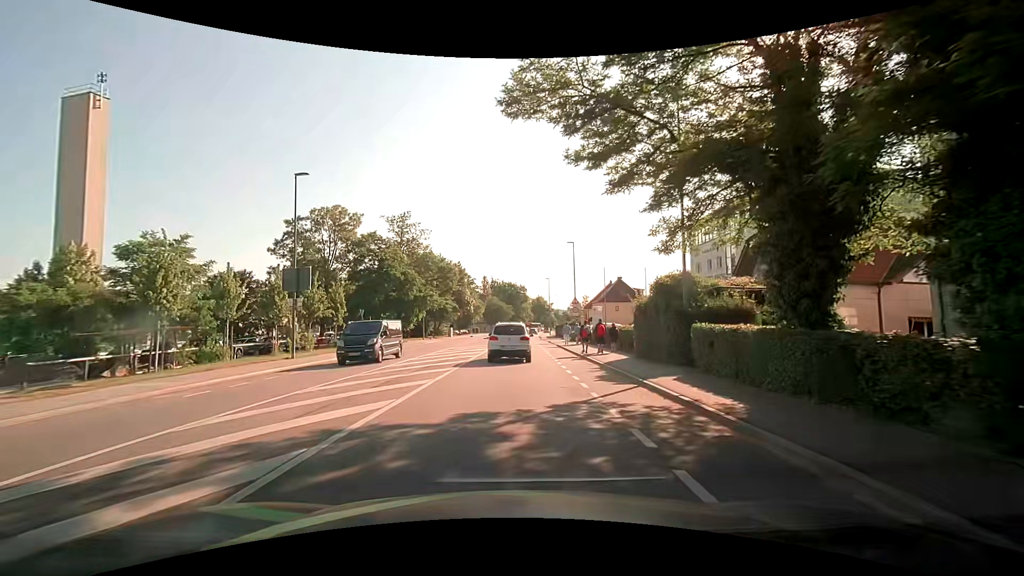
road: tertiary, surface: asphalt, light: Day
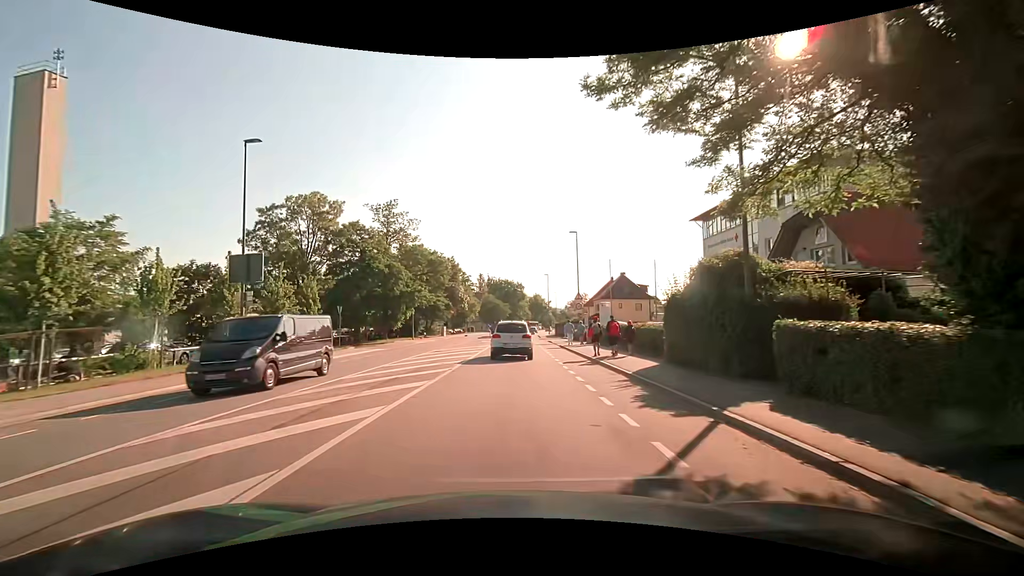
(0.0, +5.0) m; +1°
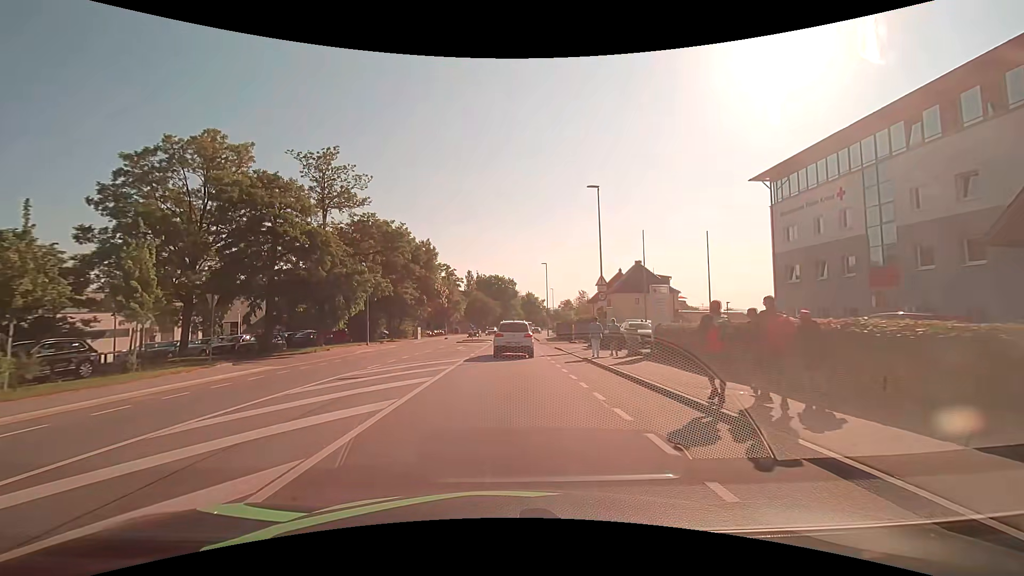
(-0.1, +15.8) m; 0°
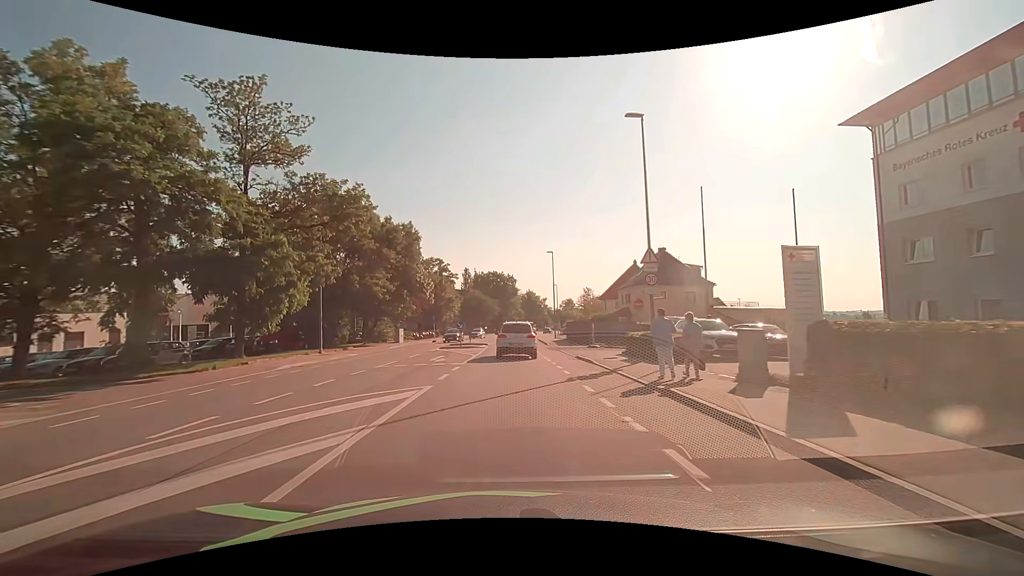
(0.0, +10.9) m; 0°
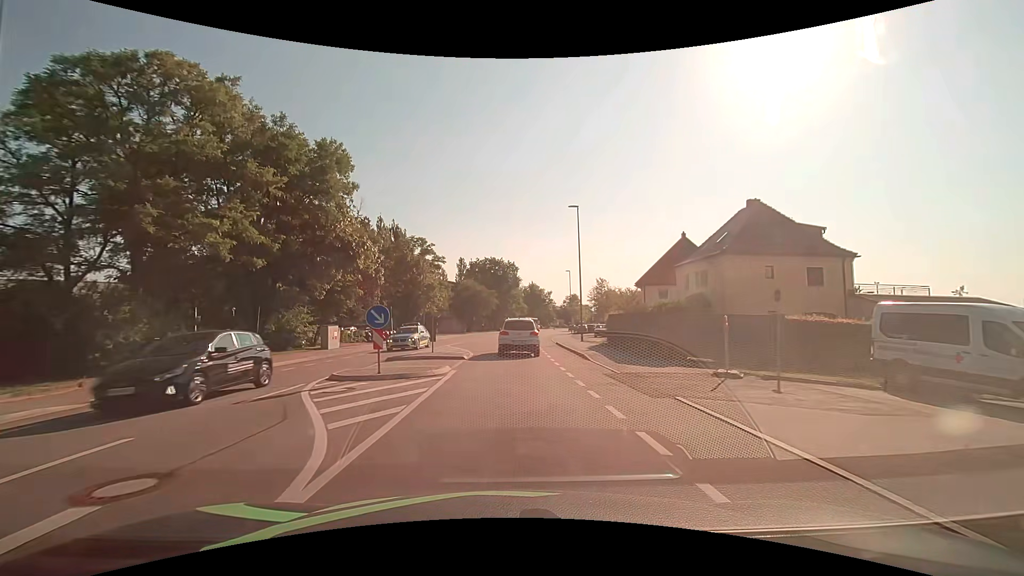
(+0.1, +21.3) m; 0°
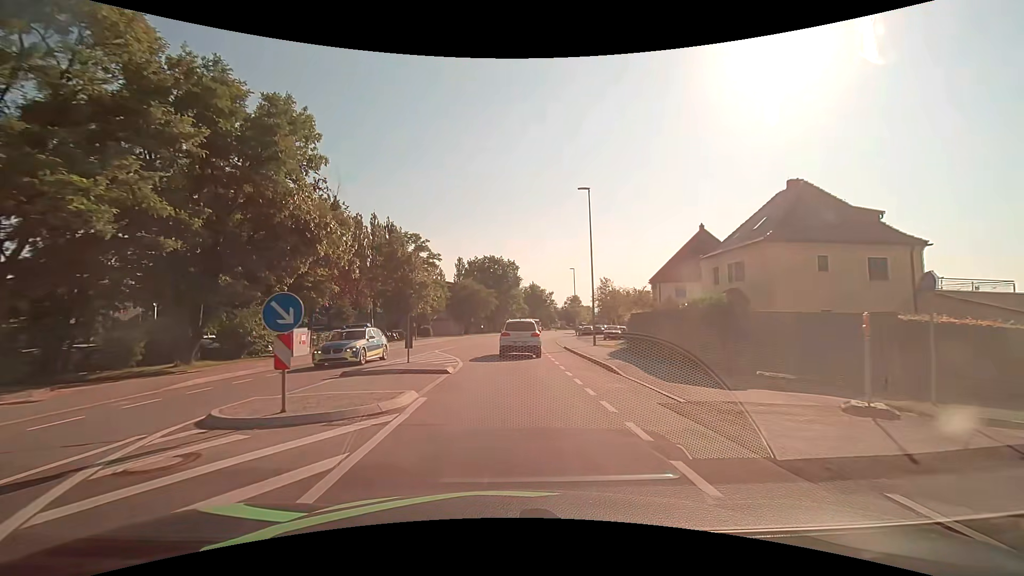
(0.0, +5.3) m; 0°
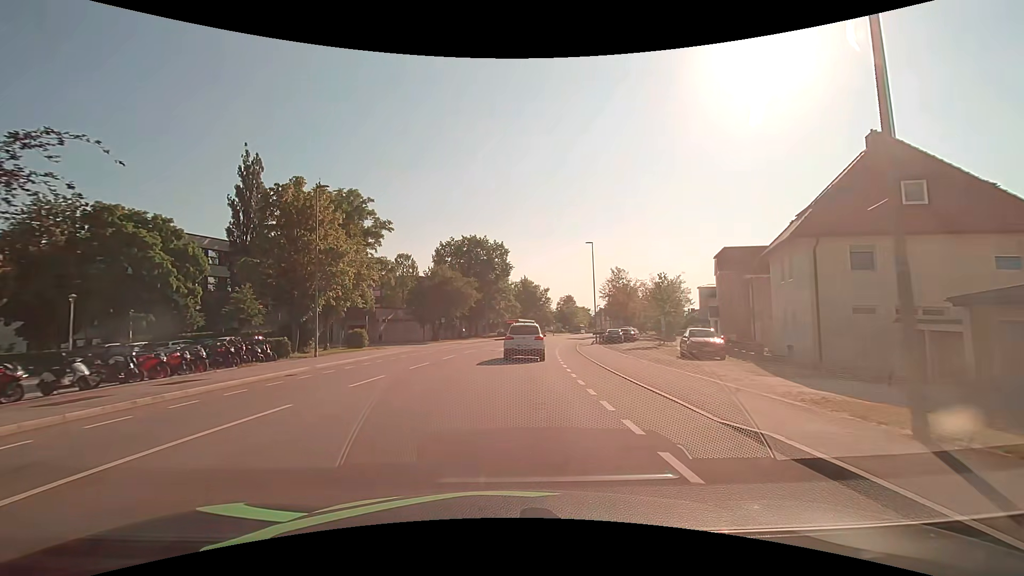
(+0.2, +25.7) m; +1°
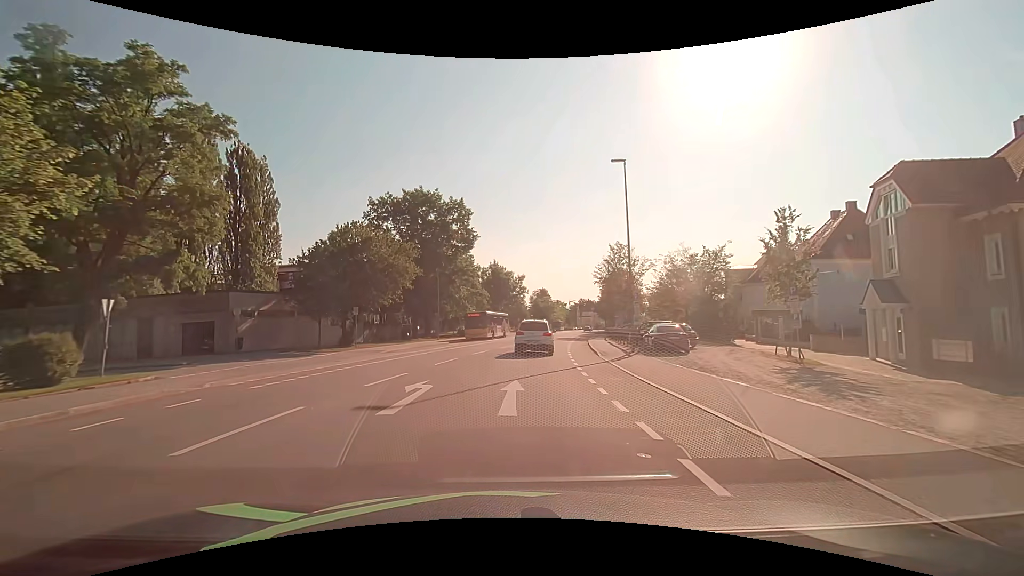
(+0.6, +24.6) m; +4°
(0, +10) (+1, +20) (+2, +30) (+3, +40) (+5, +50) (+6, +60) (+8, +69) (+10, +79) (+12, +89) (+14, +99) m
